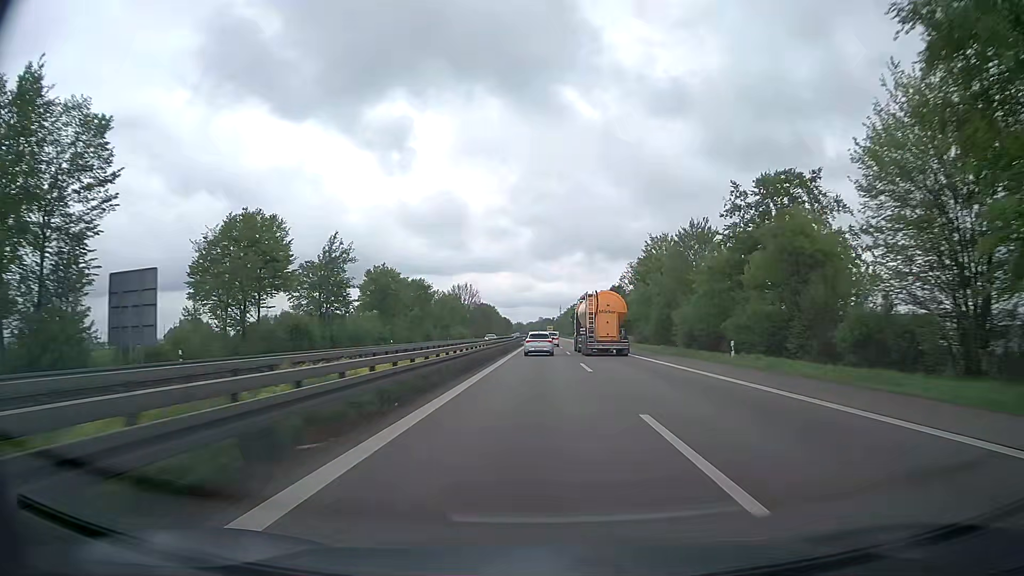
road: trunk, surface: asphalt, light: Day
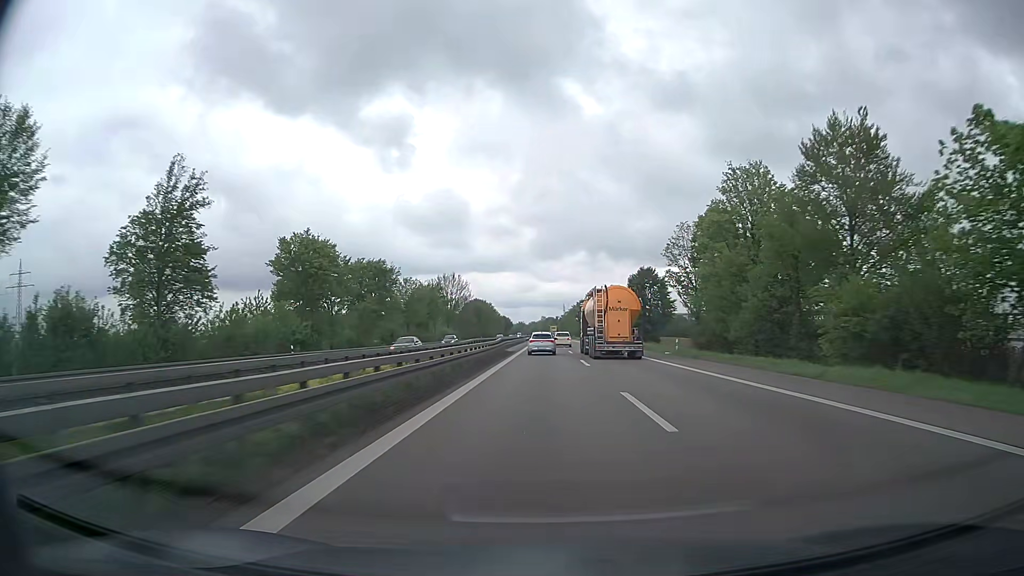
(0.0, +34.2) m; 0°
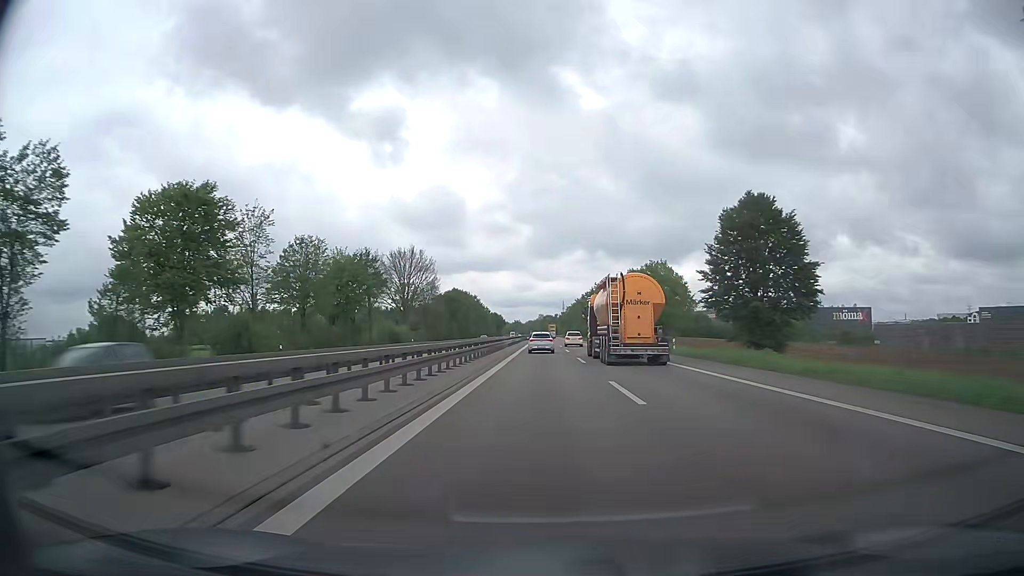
(+0.1, +51.5) m; 0°
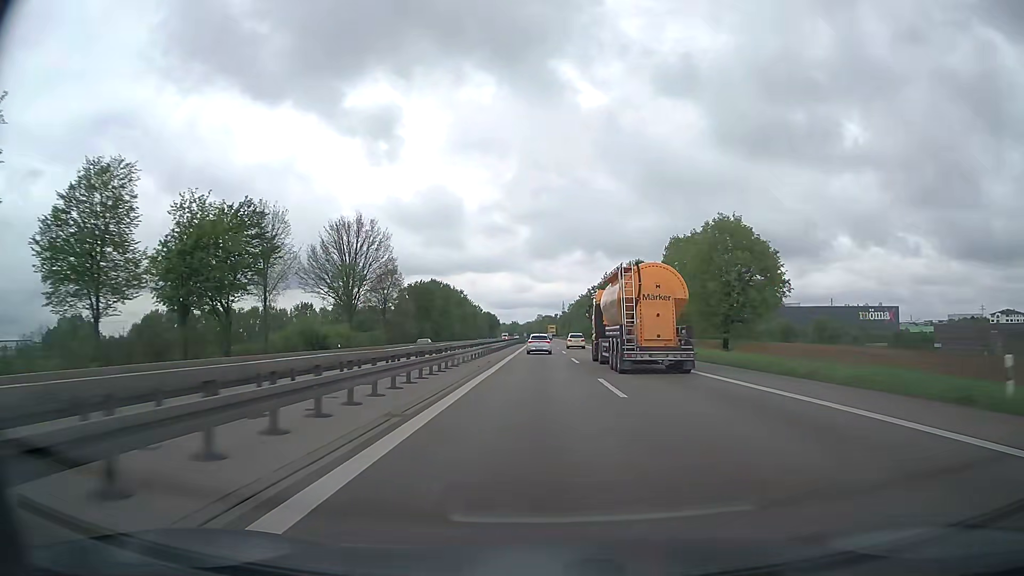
(+0.2, +34.5) m; 0°
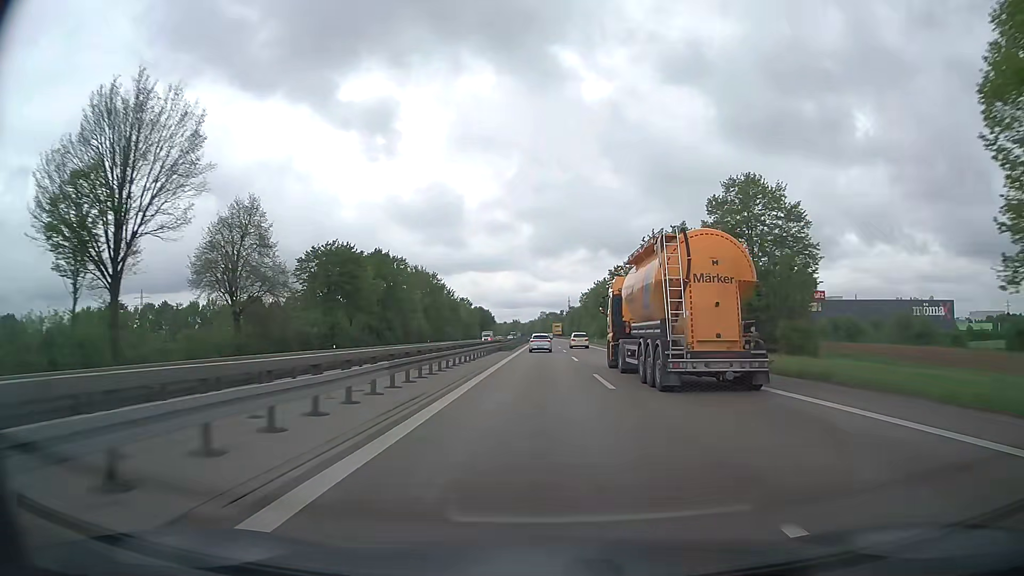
(-0.1, +51.9) m; 0°
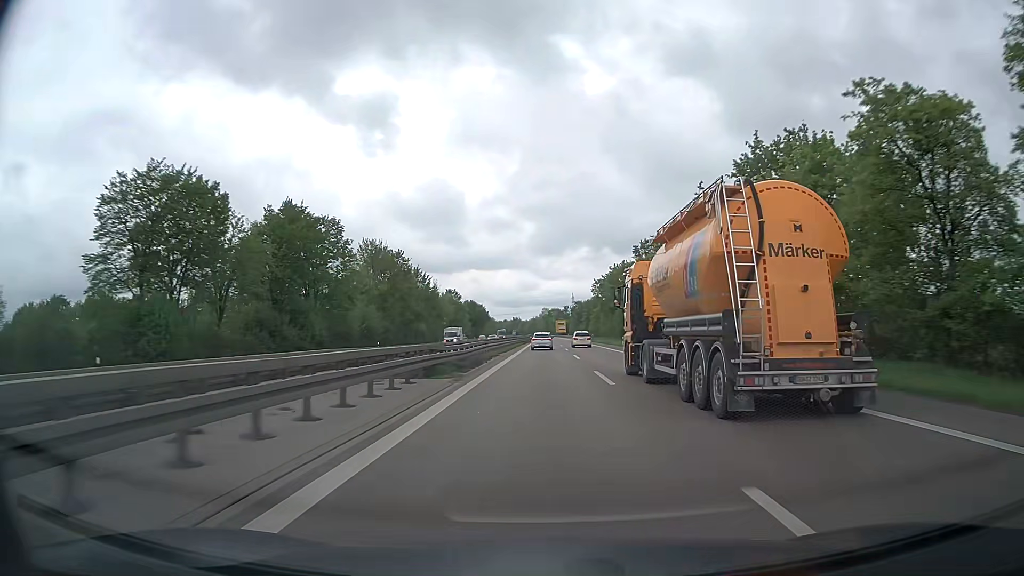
(-0.1, +34.9) m; 0°
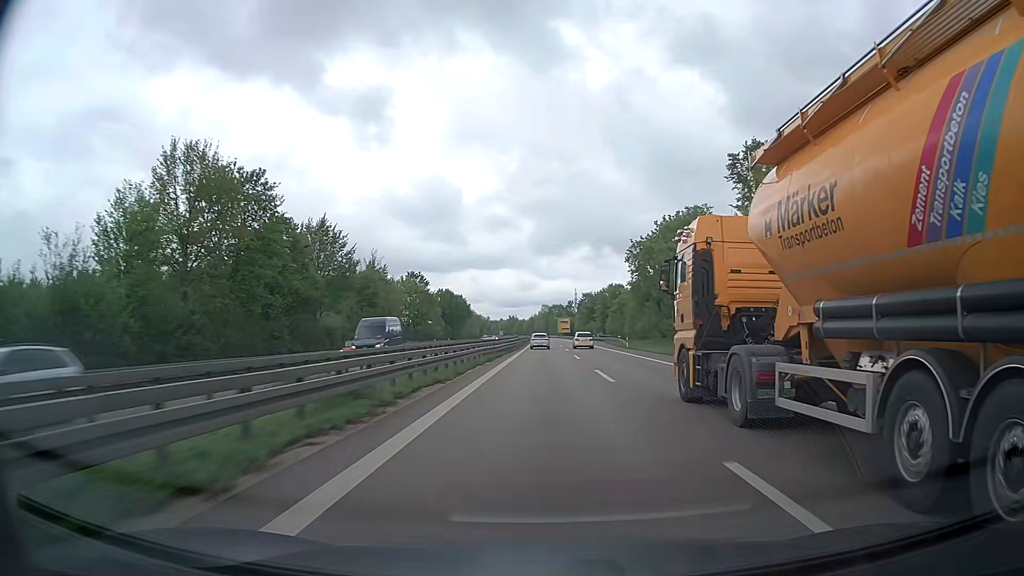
(-0.1, +52.9) m; 0°
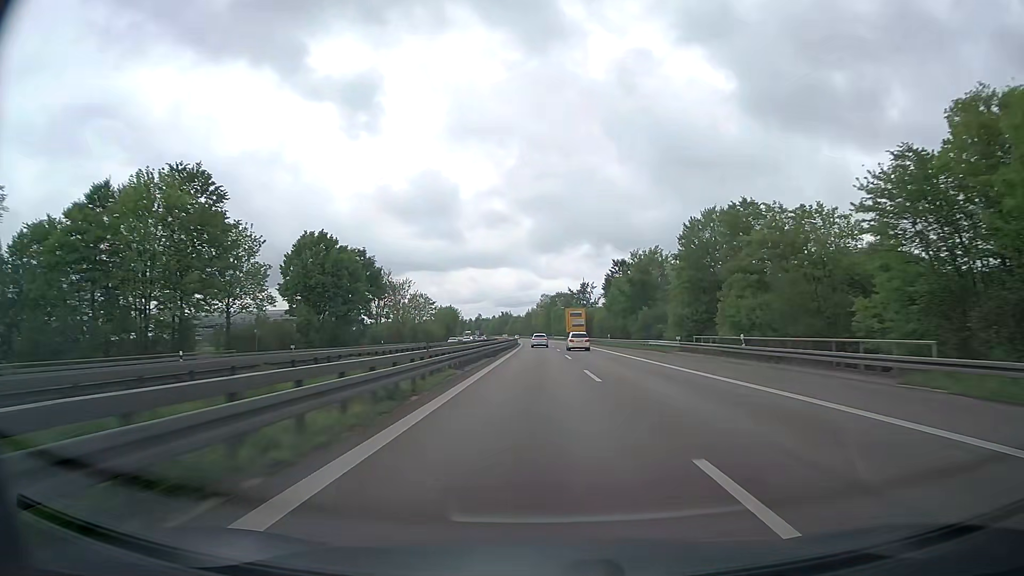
(+0.4, +89.7) m; 0°
(0, +10) (0, +20) (0, +30) (0, +40) (0, +50) (0, +60) (-1, +70) (-1, +80) (-1, +90) (-1, +100) m
